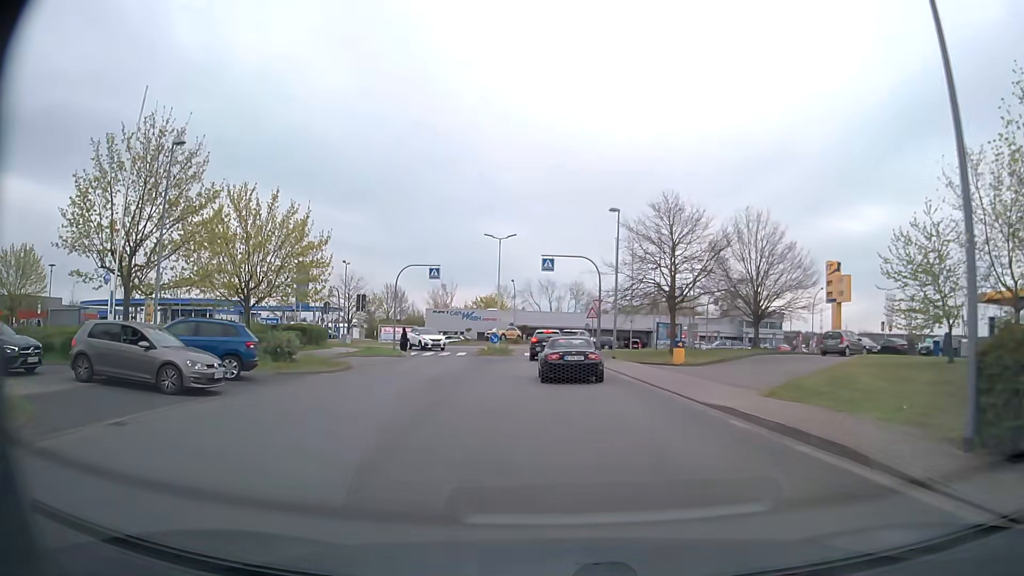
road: unclassified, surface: asphalt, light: Day
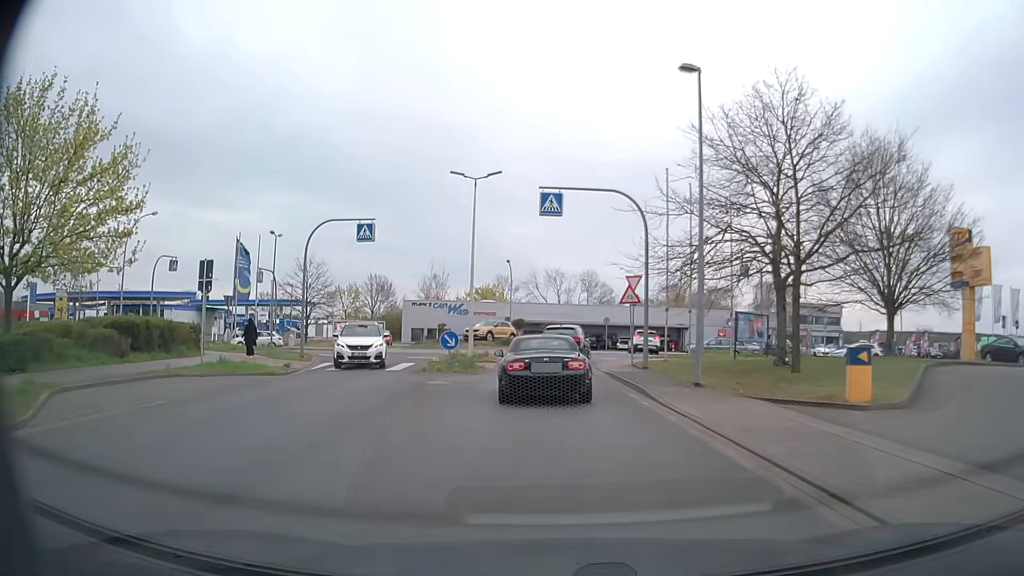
(+0.1, +18.6) m; -1°
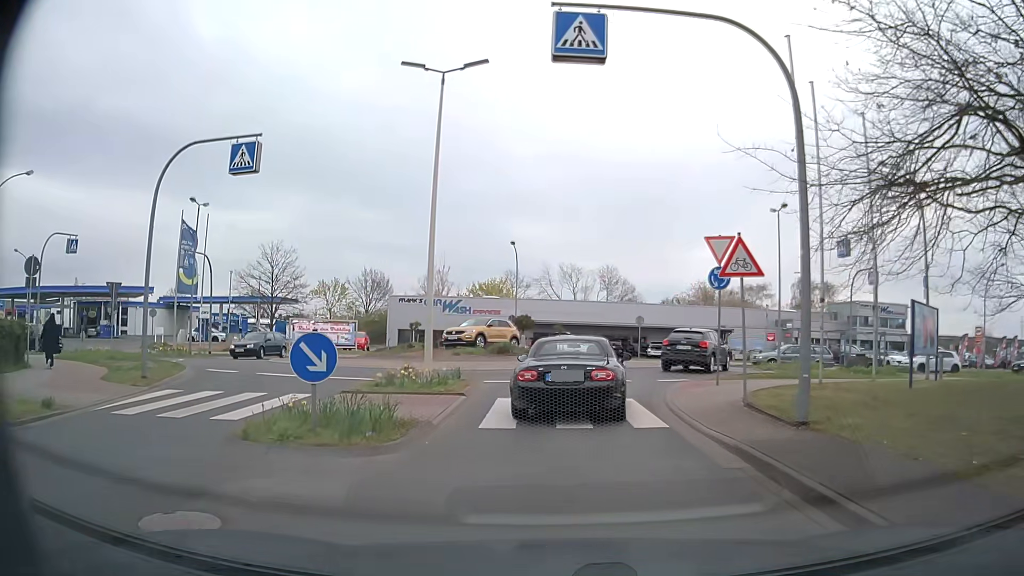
(-0.1, +12.8) m; -1°
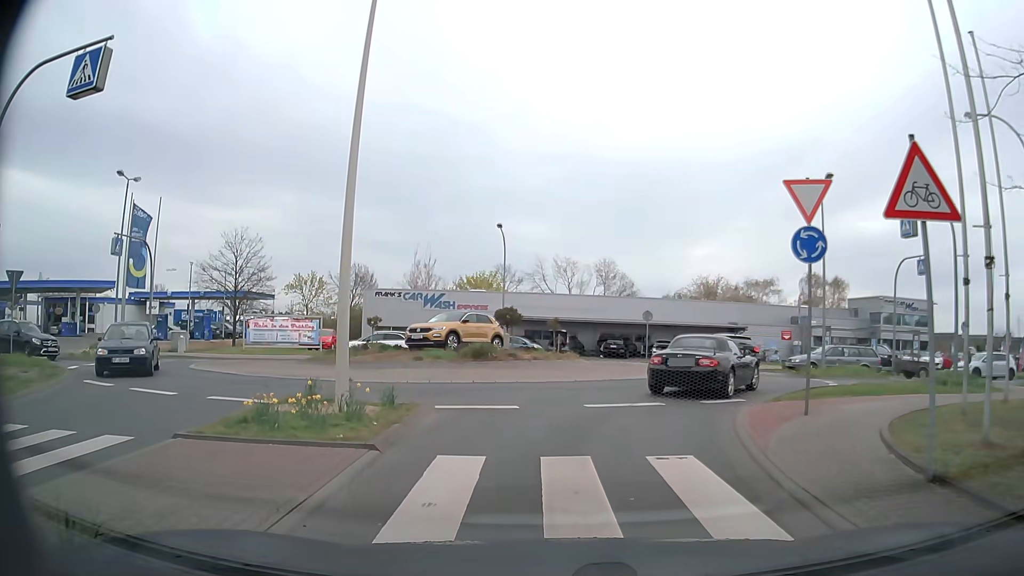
(0.0, +6.3) m; +1°
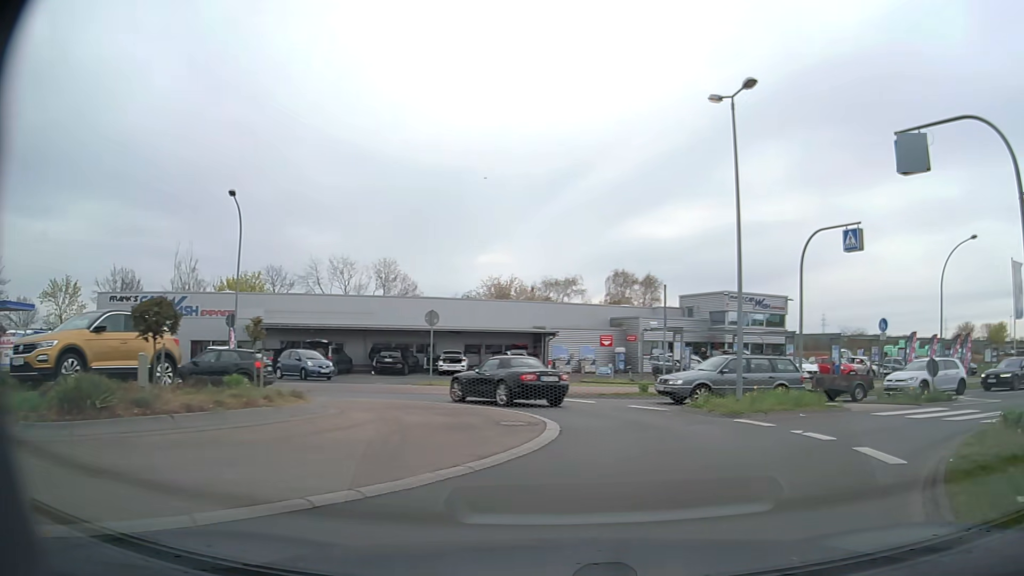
(+1.0, +12.0) m; +18°
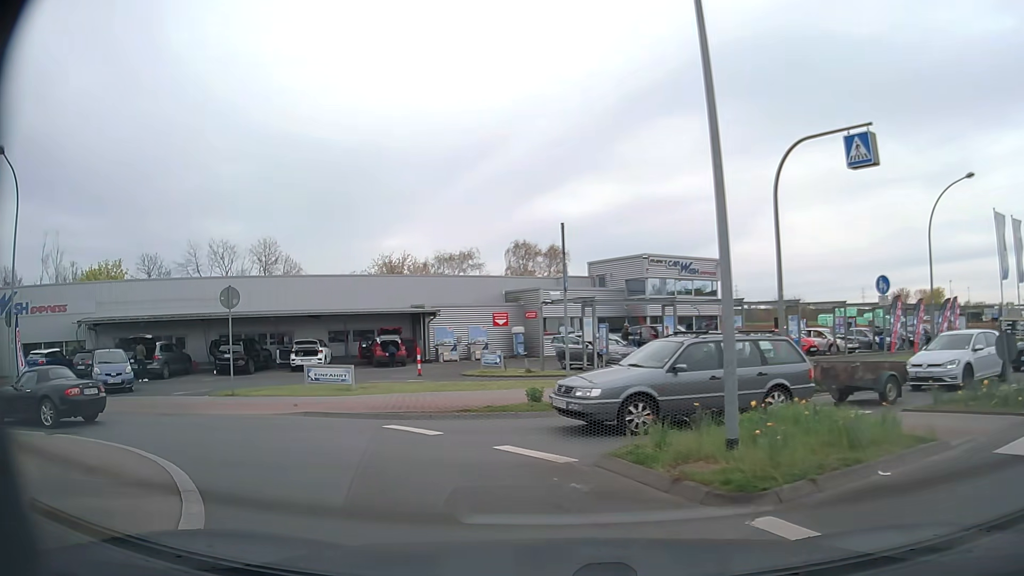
(+1.3, +8.8) m; +7°
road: tertiary
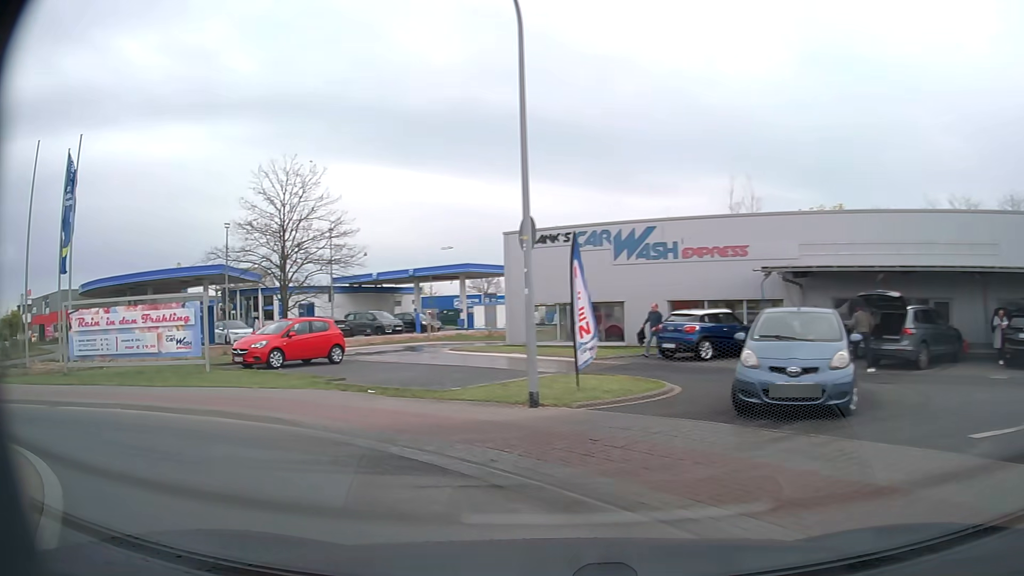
(-6.5, +12.0) m; -64°
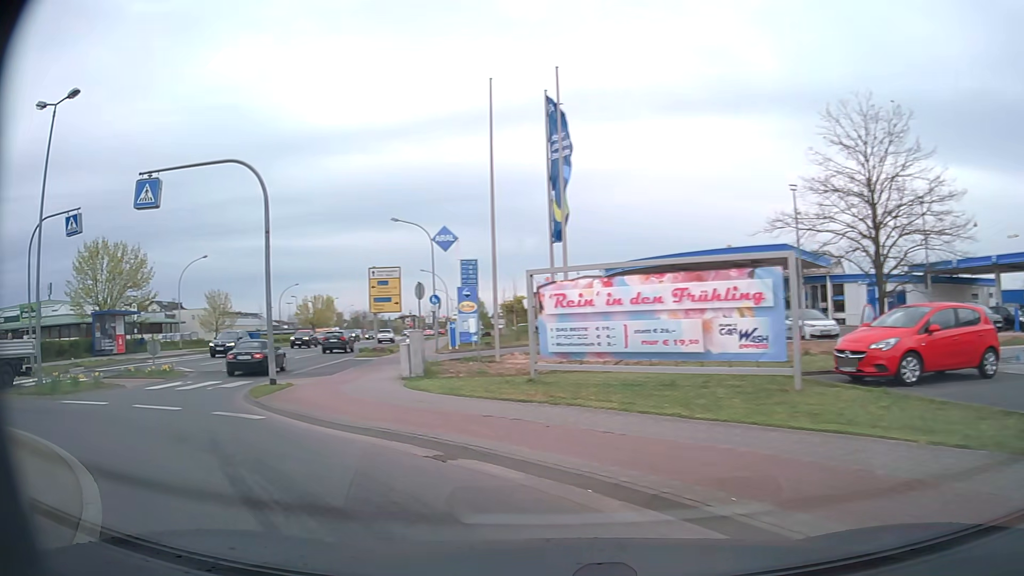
(-3.3, +7.7) m; -47°
(-4, +9) (-10, +17) (-12, +27) (-13, +37) (-15, +47) (-16, +56) (-17, +66) (-19, +76) (-20, +86) (-21, +96) m
